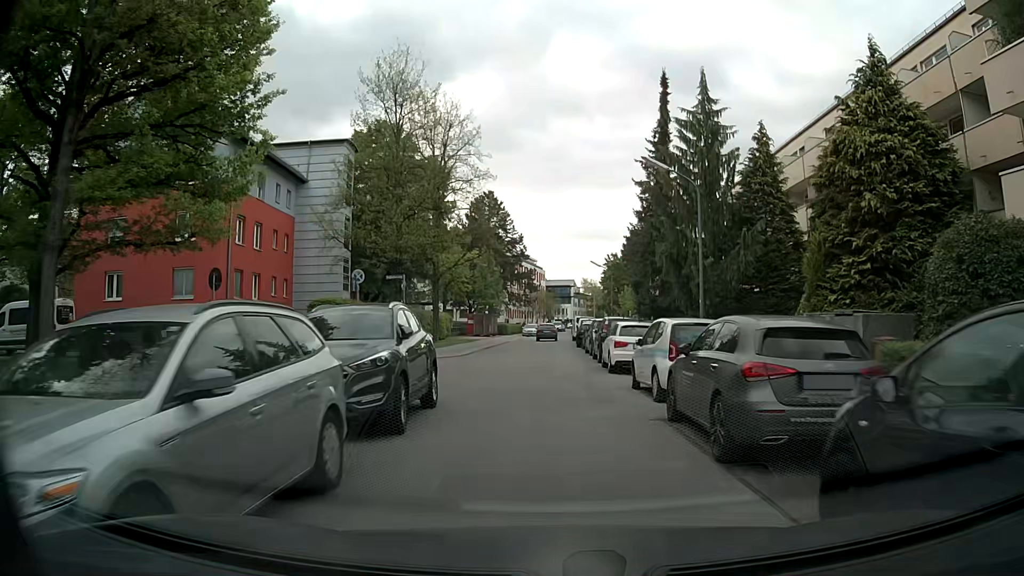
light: Day
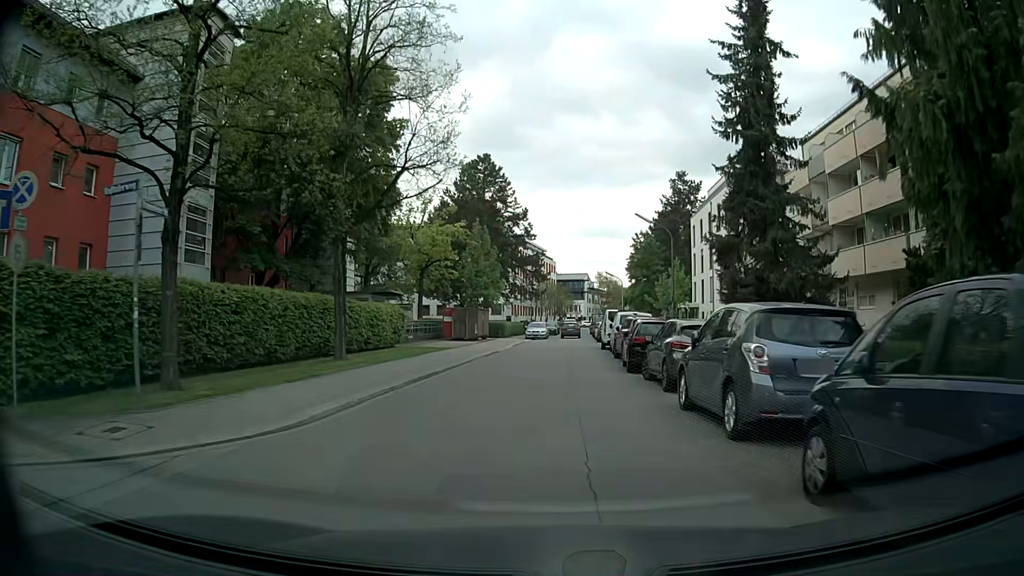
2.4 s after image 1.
(-0.2, +21.4) m; -1°
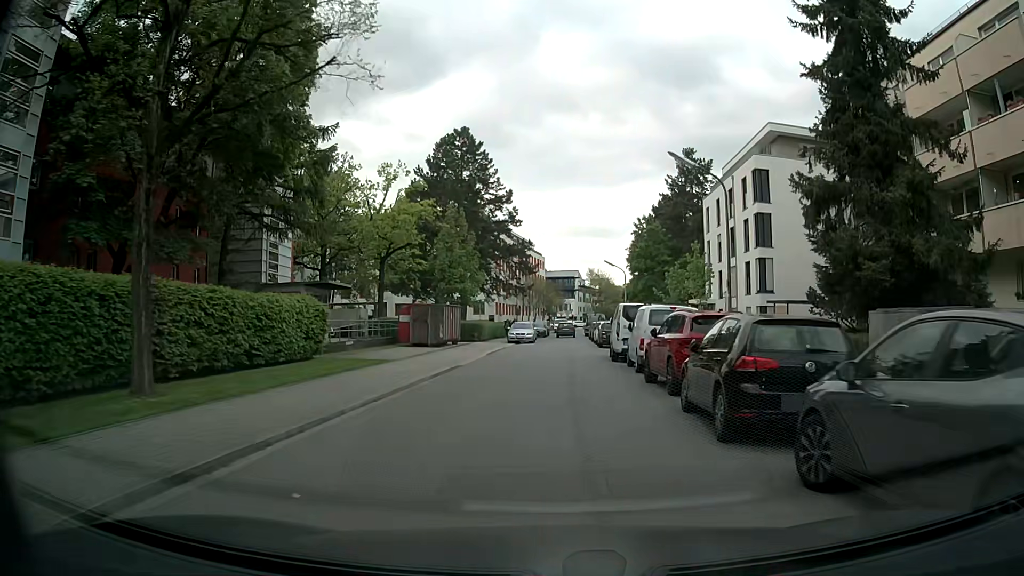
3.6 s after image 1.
(0.0, +10.8) m; +1°
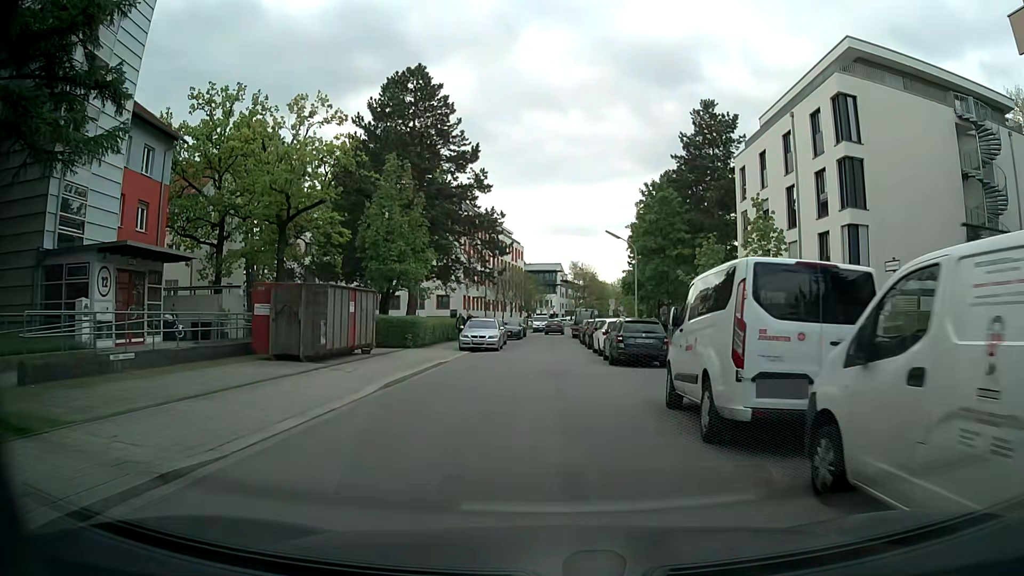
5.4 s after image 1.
(+0.1, +16.2) m; +1°
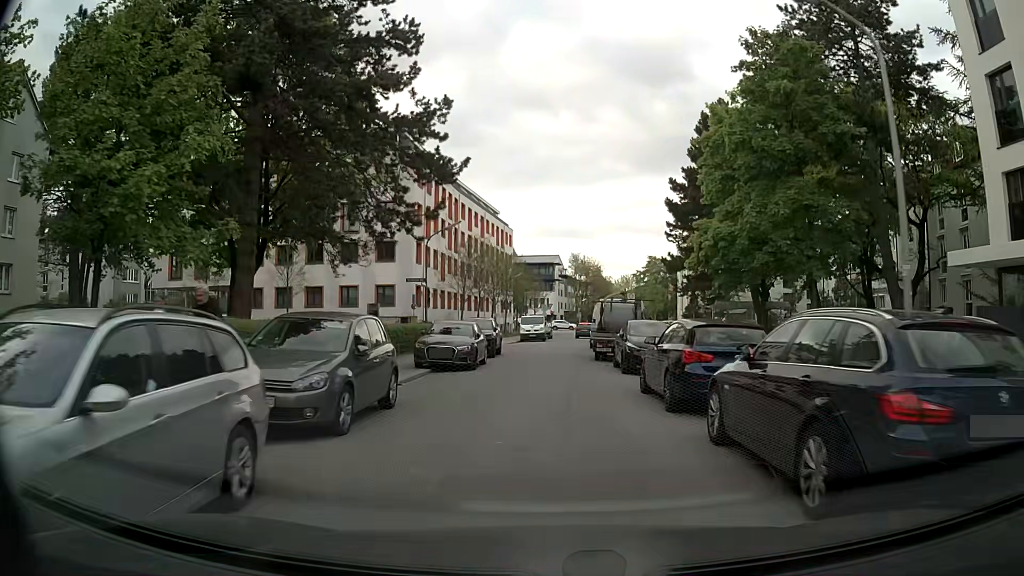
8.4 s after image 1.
(+0.3, +27.9) m; +1°
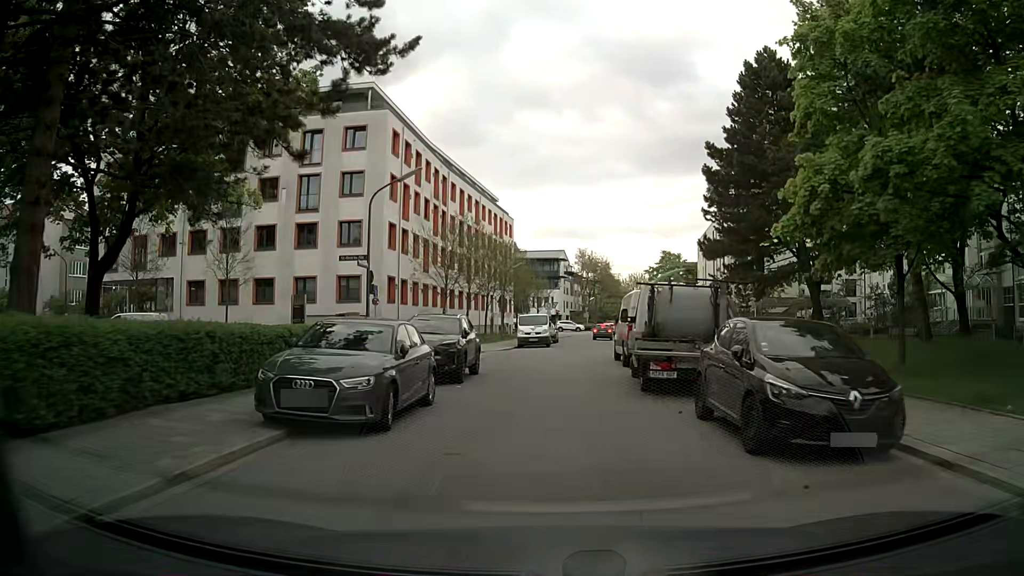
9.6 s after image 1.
(0.0, +11.1) m; 0°
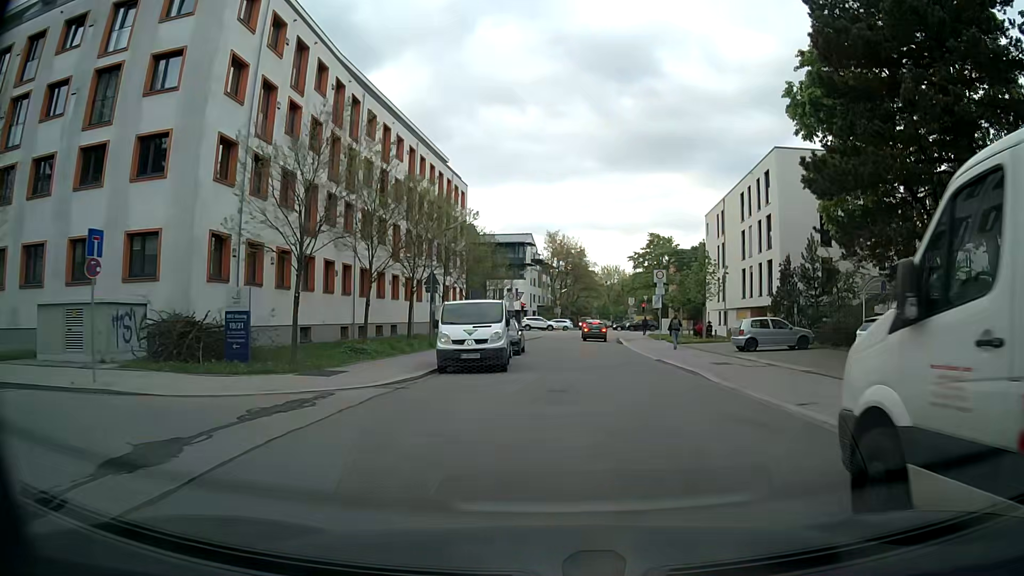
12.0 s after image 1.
(0.0, +21.1) m; +2°
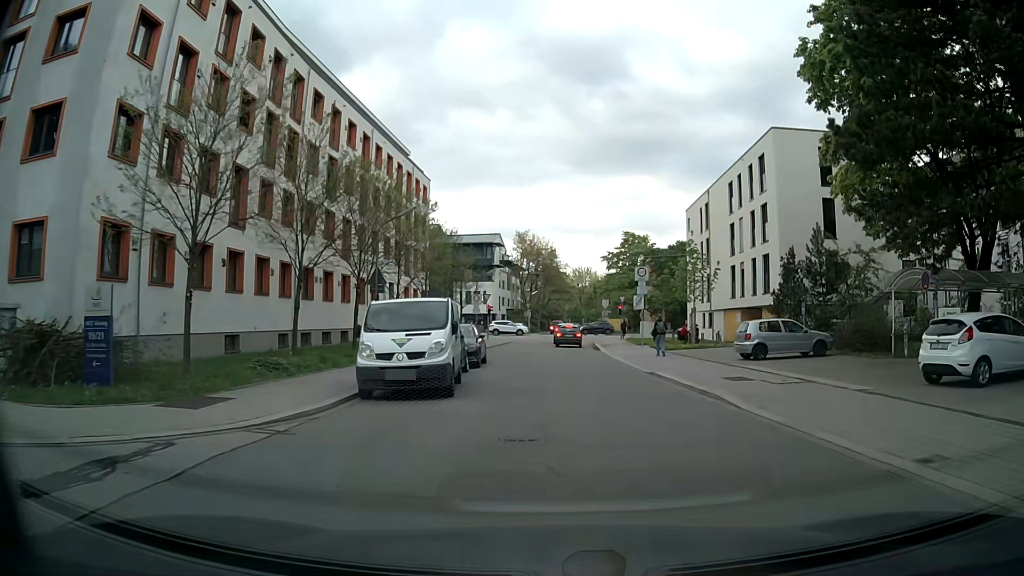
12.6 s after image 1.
(+0.2, +5.0) m; +3°
(0, +10) (+1, +20) (+1, +30) (+2, +40) (+2, +50) (+2, +60) (+2, +70) (-1, +79) (-9, +85) (-19, +86) m
